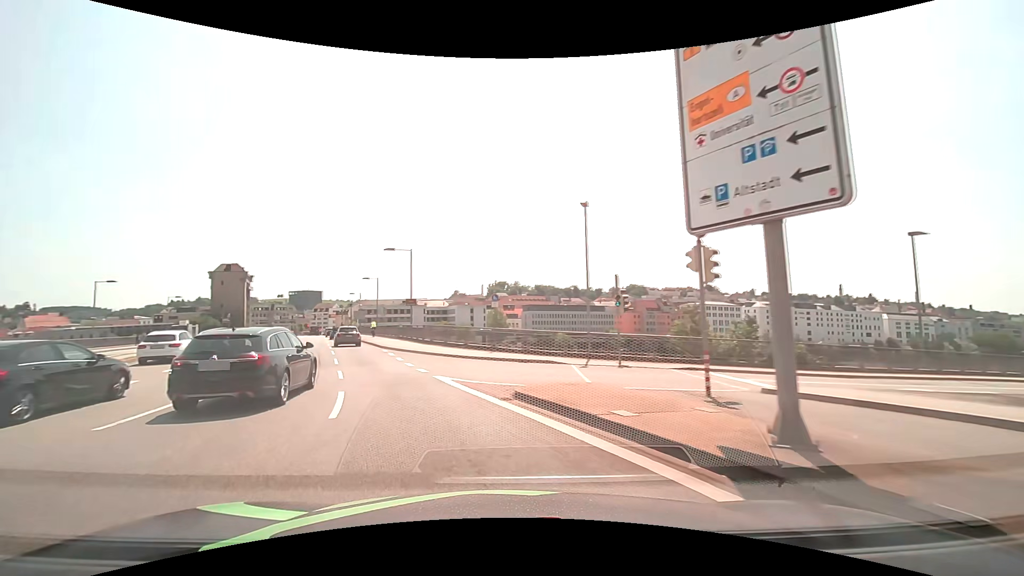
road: primary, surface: asphalt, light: Day
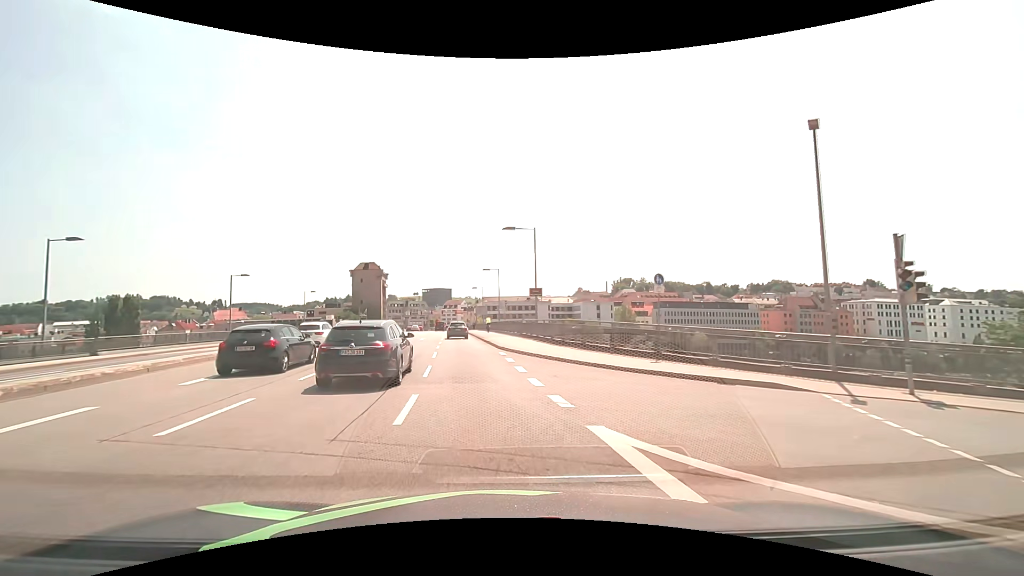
(-1.5, +8.4) m; -16°
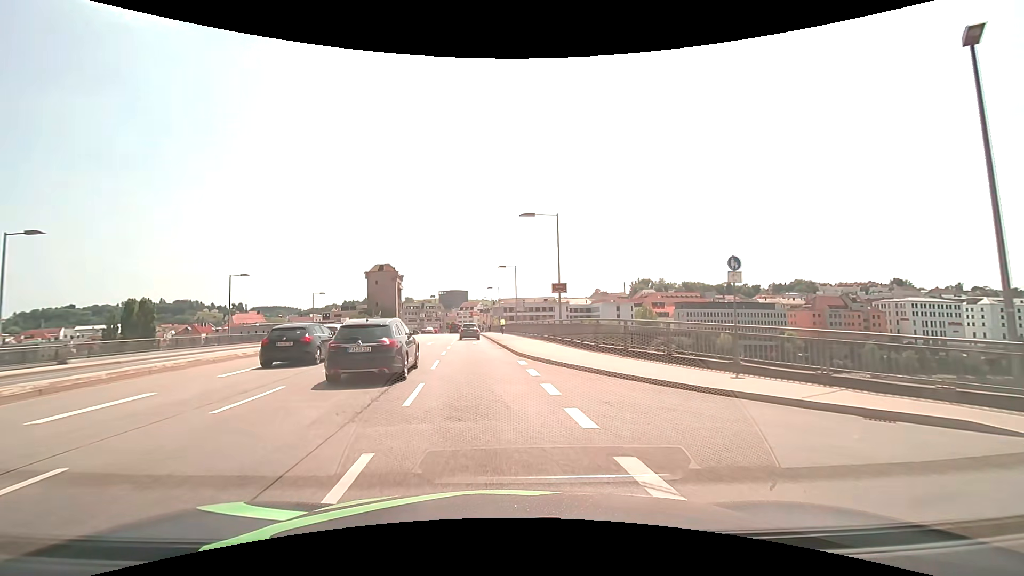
(-0.1, +4.7) m; -2°
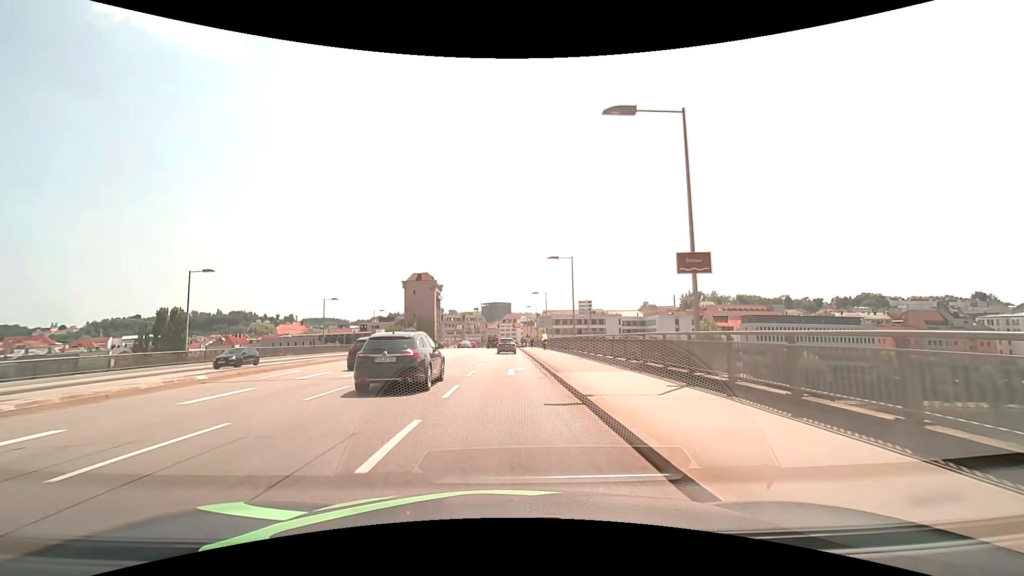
(-0.8, +16.0) m; -5°
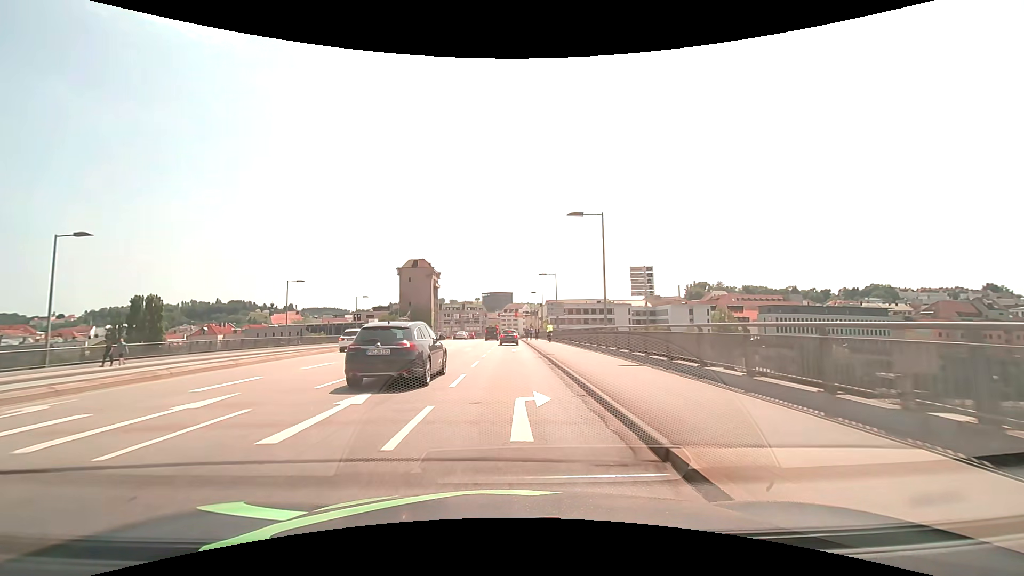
(-0.1, +12.1) m; 0°
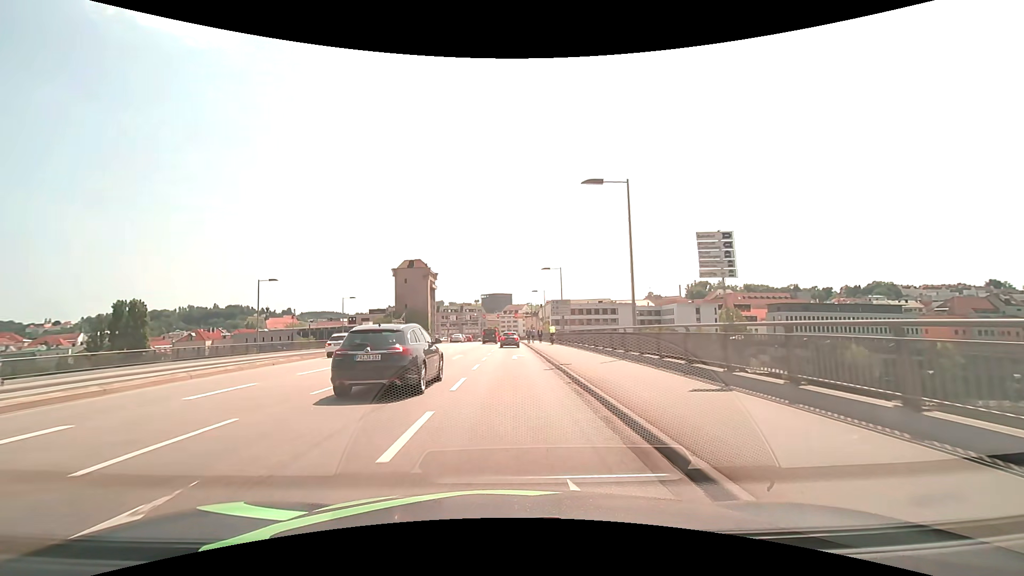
(0.0, +6.3) m; 0°
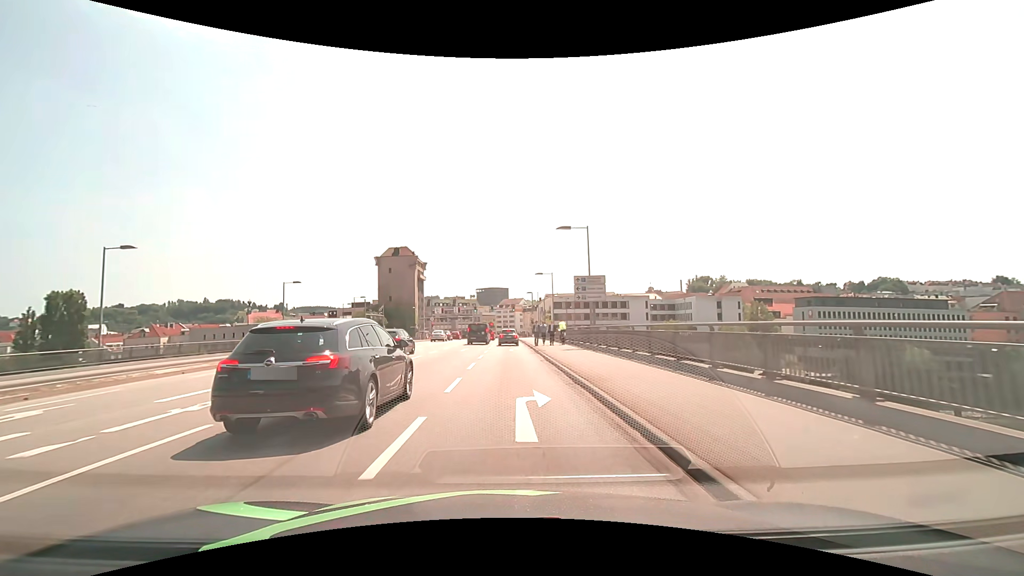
(+0.1, +18.7) m; 0°
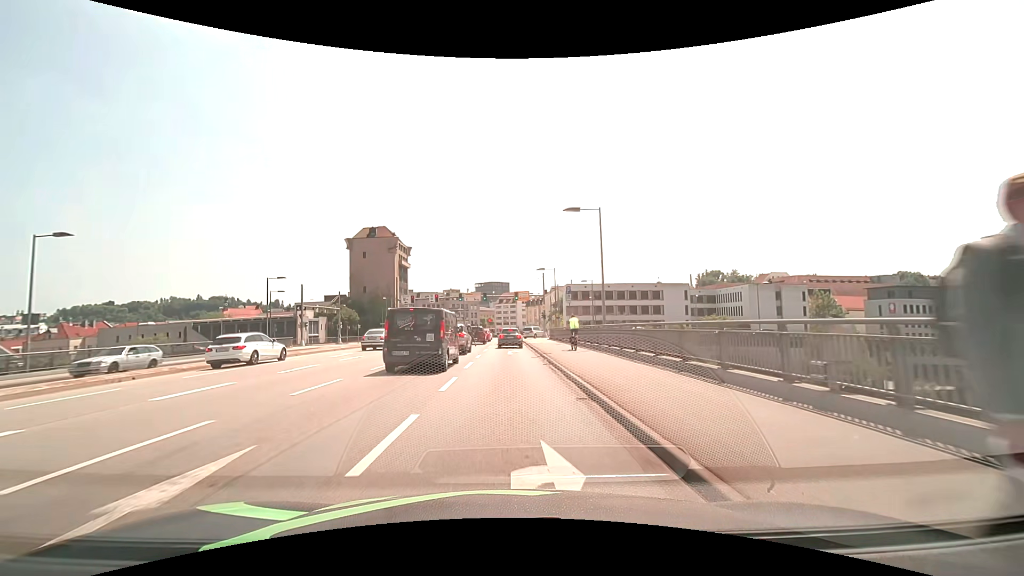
(+0.1, +29.9) m; 0°
(0, +10) (0, +20) (0, +30) (0, +40) (0, +50) (0, +60) (+2, +70) (+10, +76) (+19, +78) (+29, +78) m
